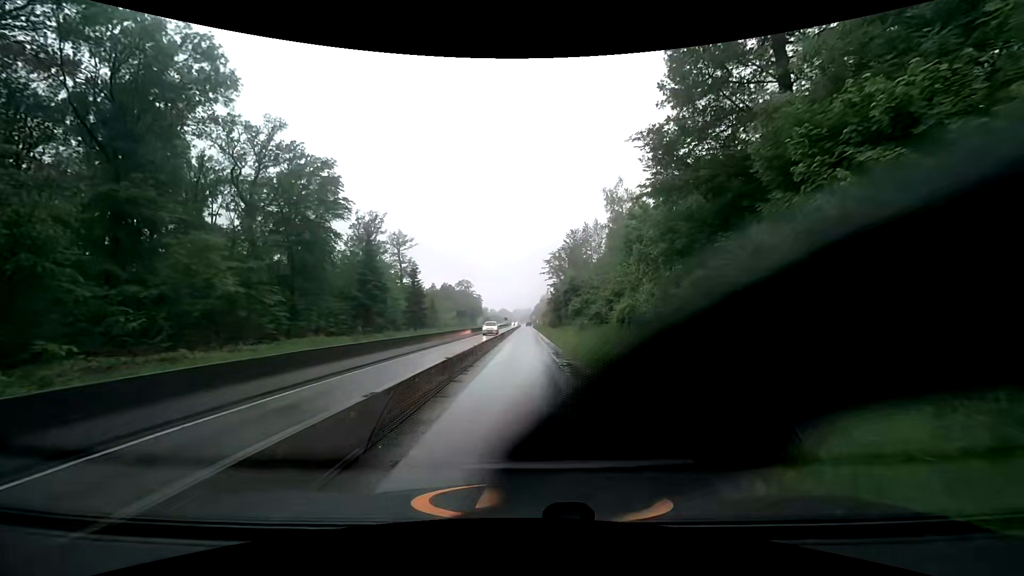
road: trunk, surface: asphalt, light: Day
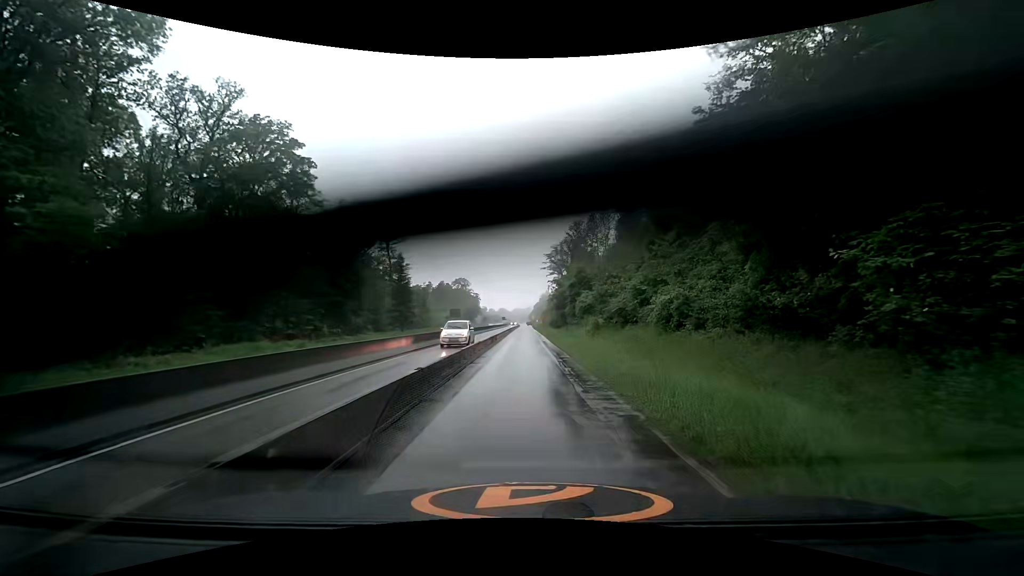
(0.0, +9.0) m; -1°
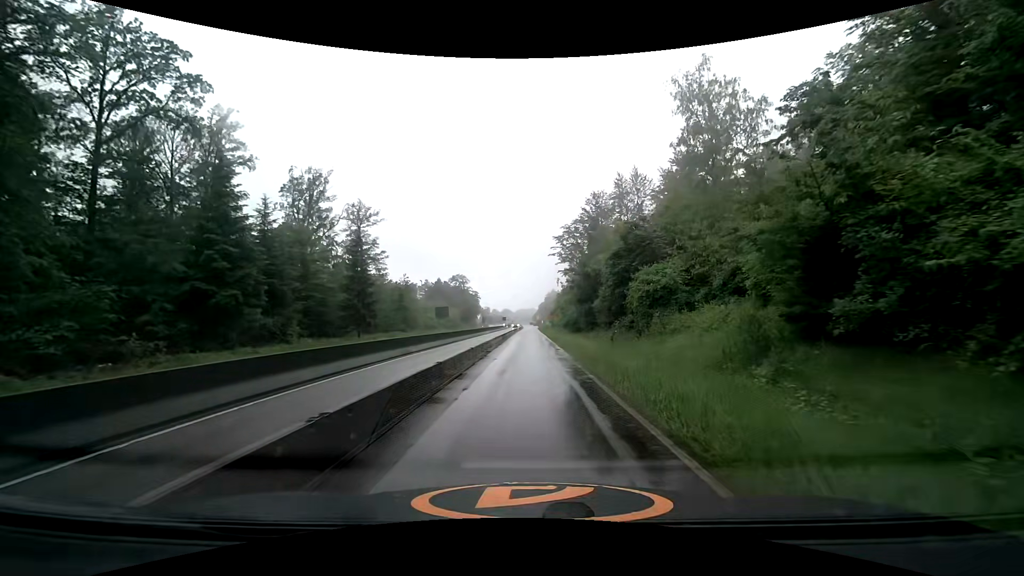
(+0.1, +22.4) m; +1°
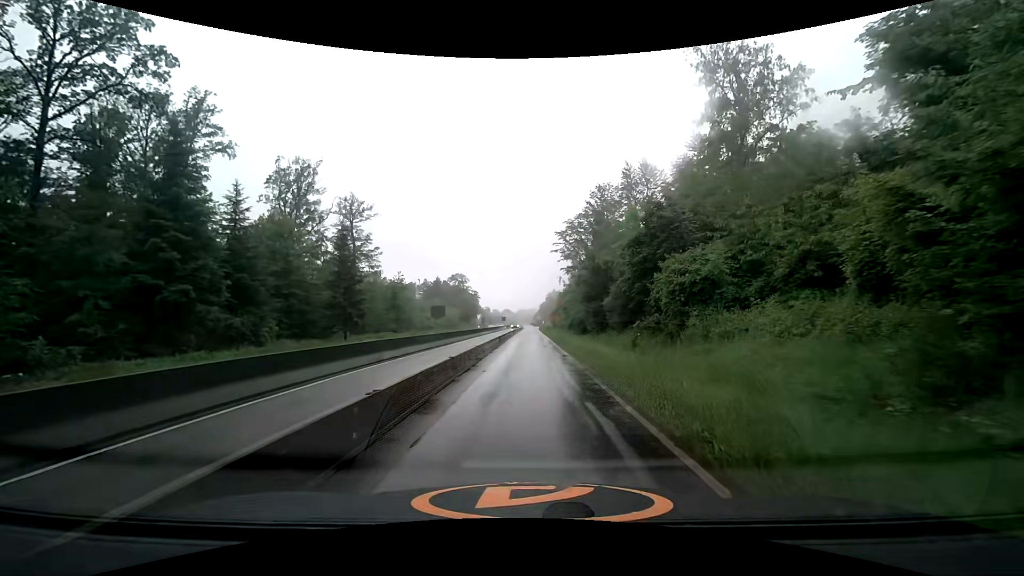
(-0.1, +4.5) m; -1°
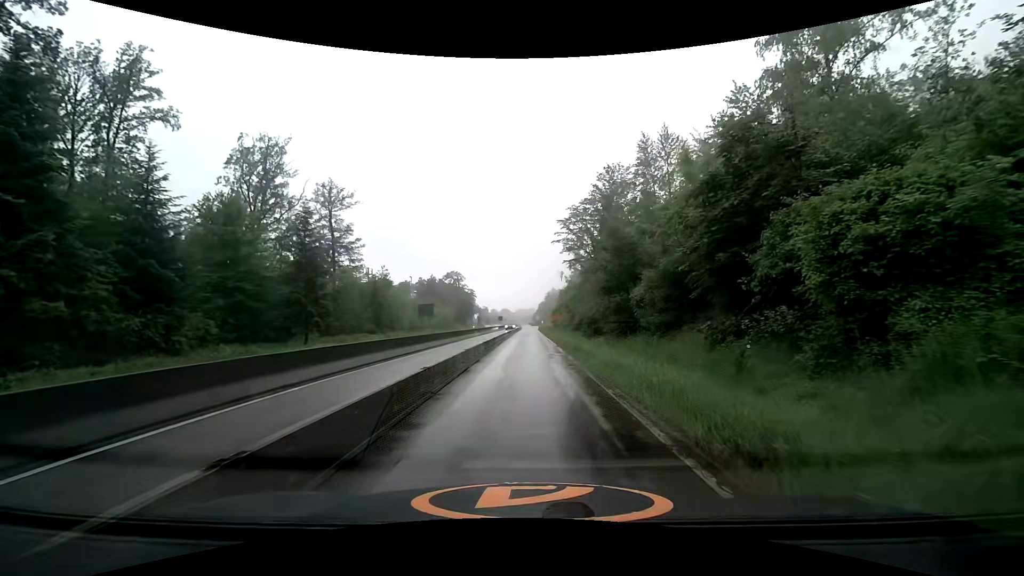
(+0.1, +8.9) m; +1°
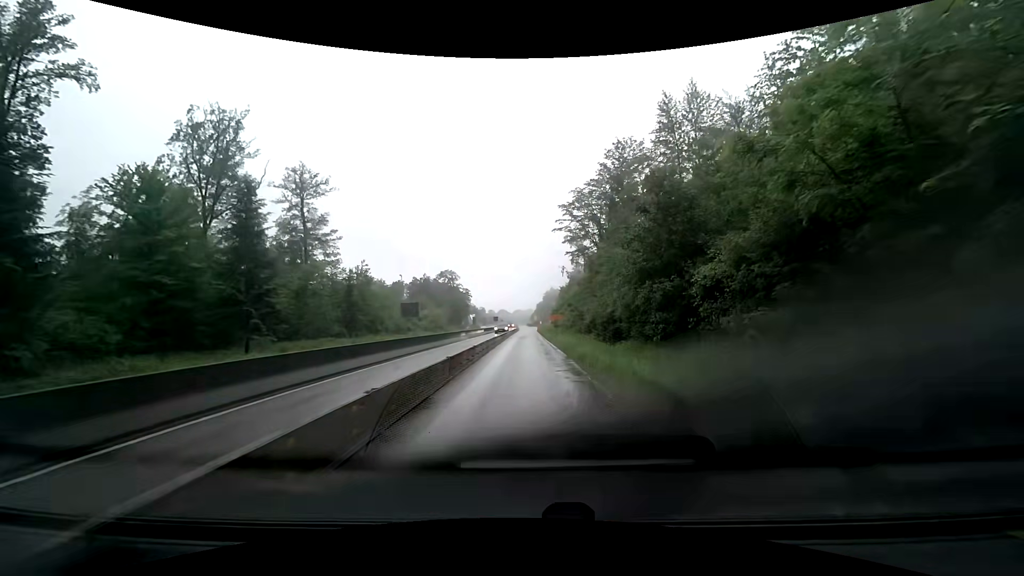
(0.0, +8.9) m; +1°
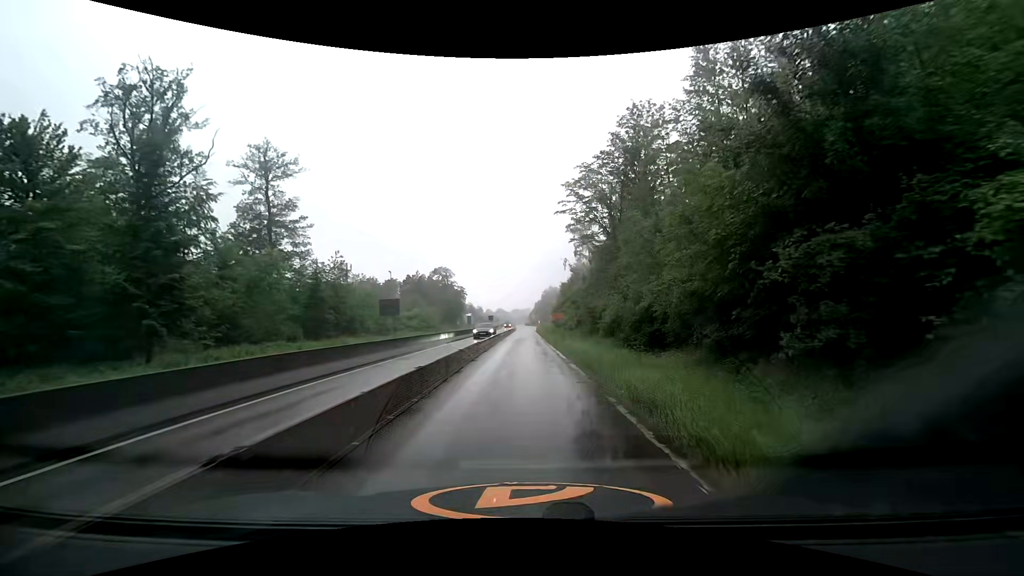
(-0.1, +8.9) m; -1°
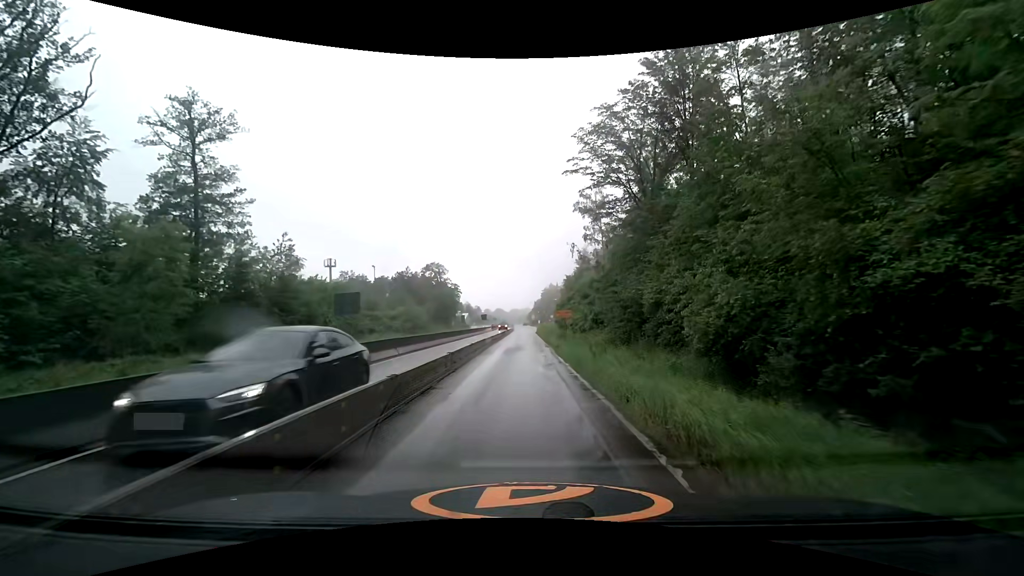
(0.0, +13.4) m; 0°
